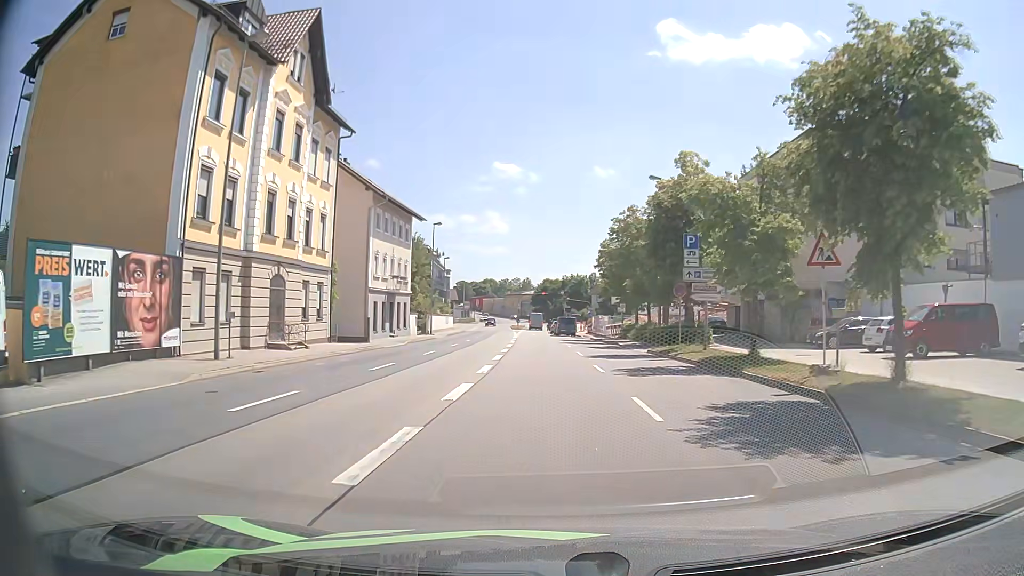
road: primary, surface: asphalt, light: Day
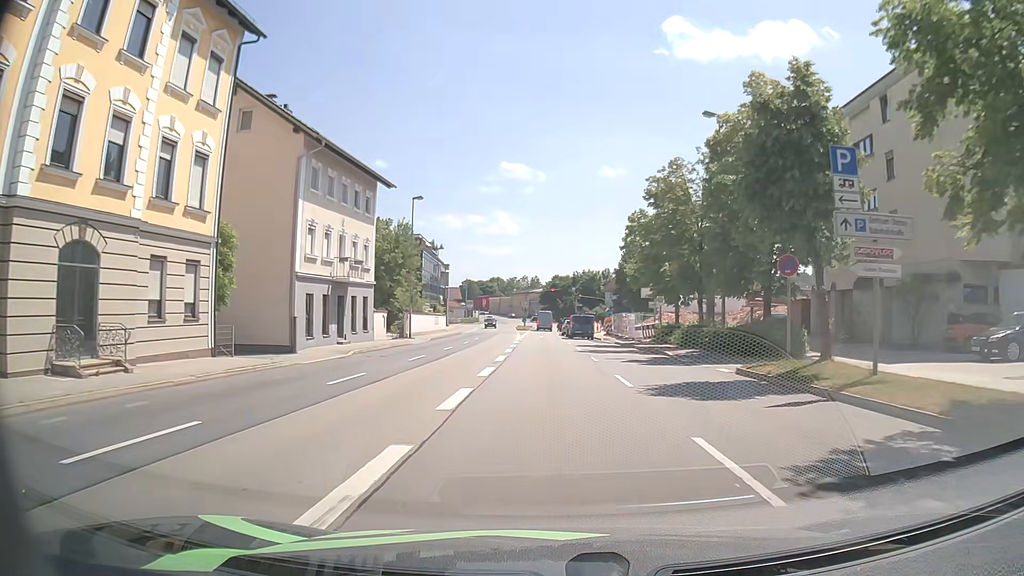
(0.0, +13.4) m; 0°
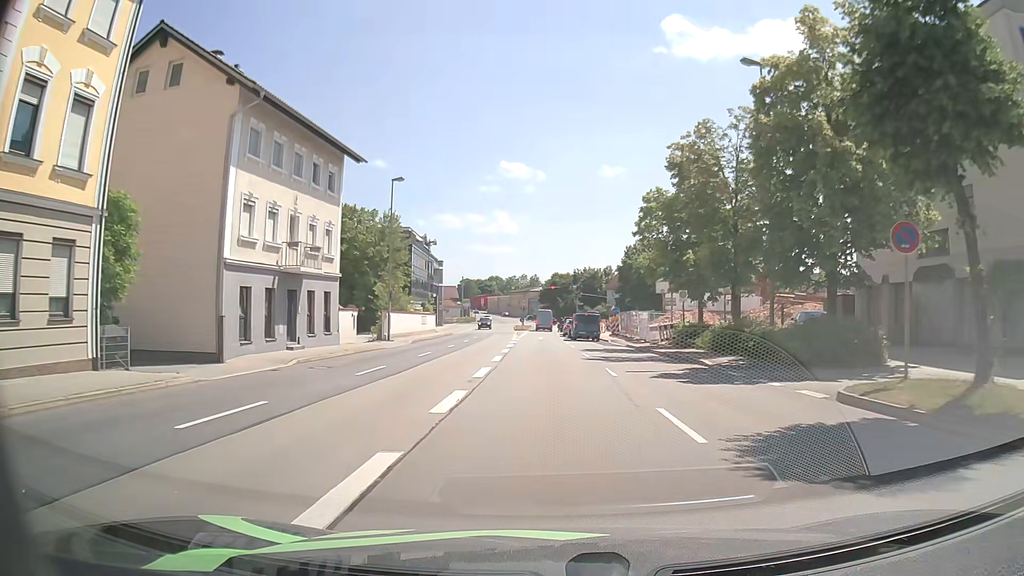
(0.0, +6.5) m; 0°
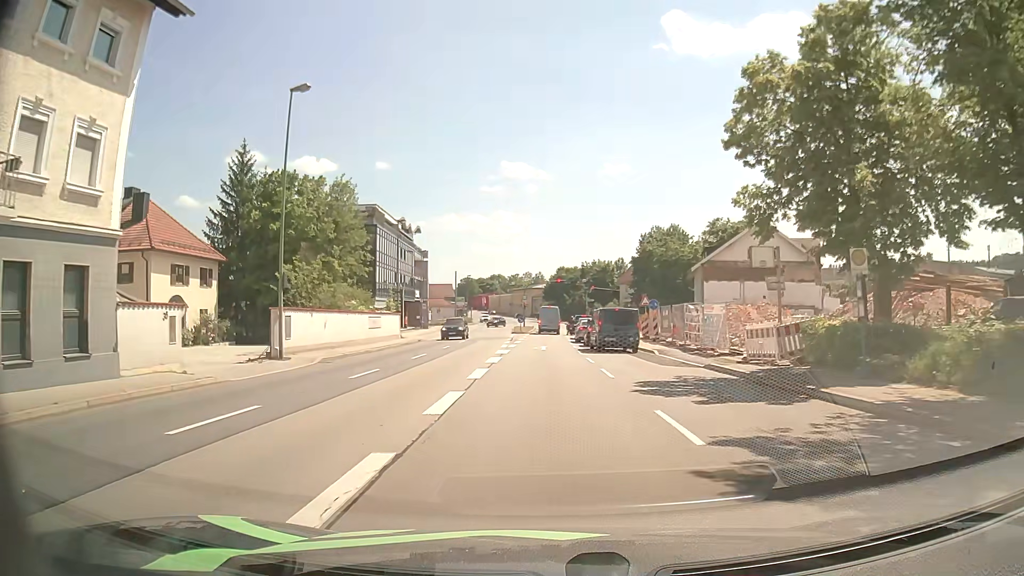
(0.0, +18.0) m; -1°
